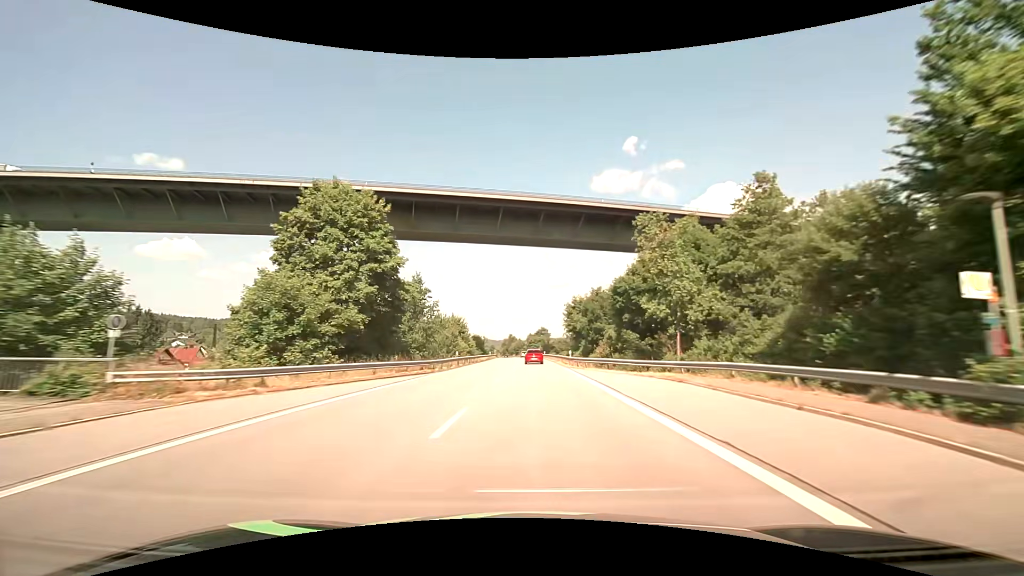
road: primary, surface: asphalt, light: Day
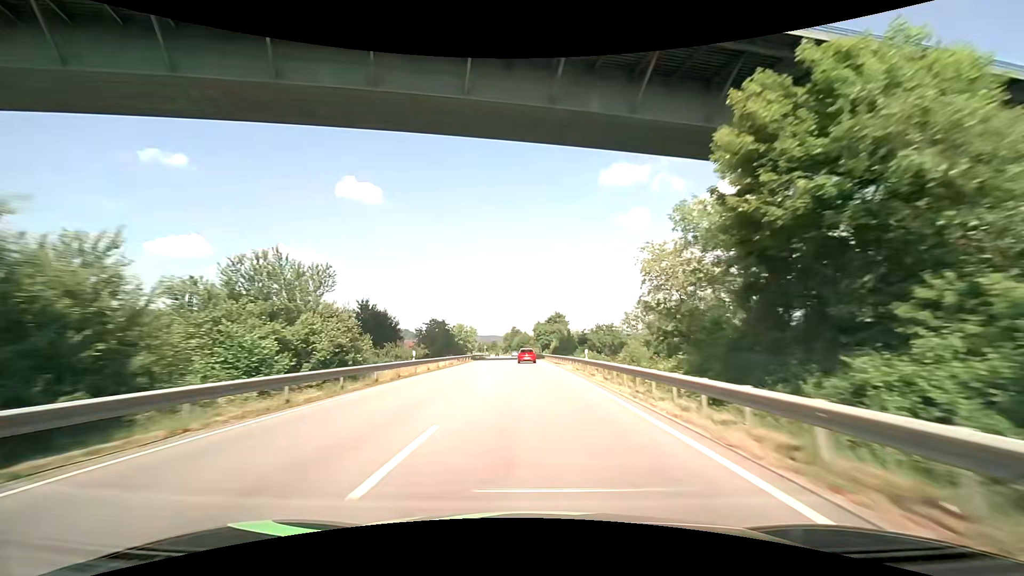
(-0.1, +63.4) m; 0°
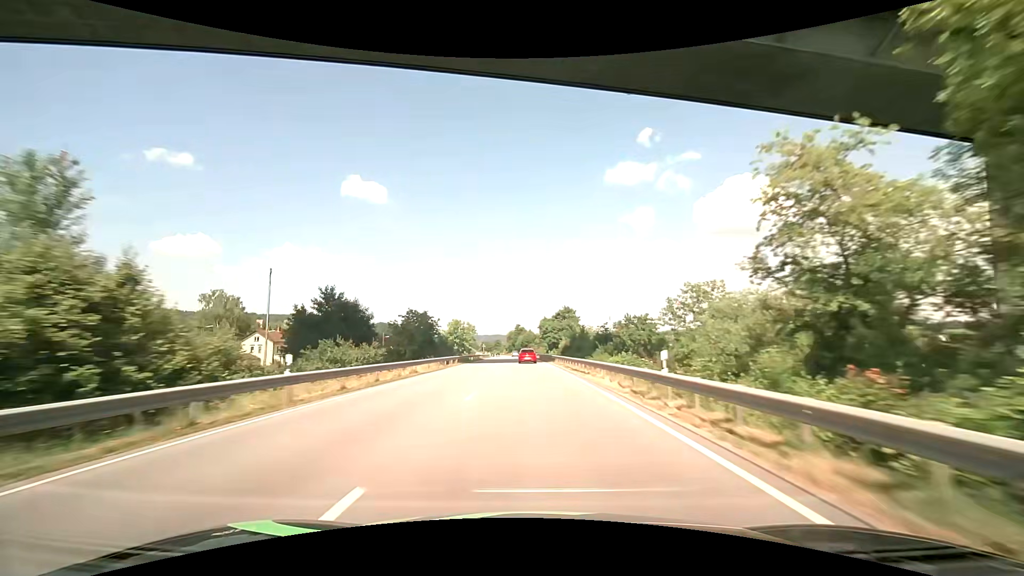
(-0.2, +15.9) m; -1°
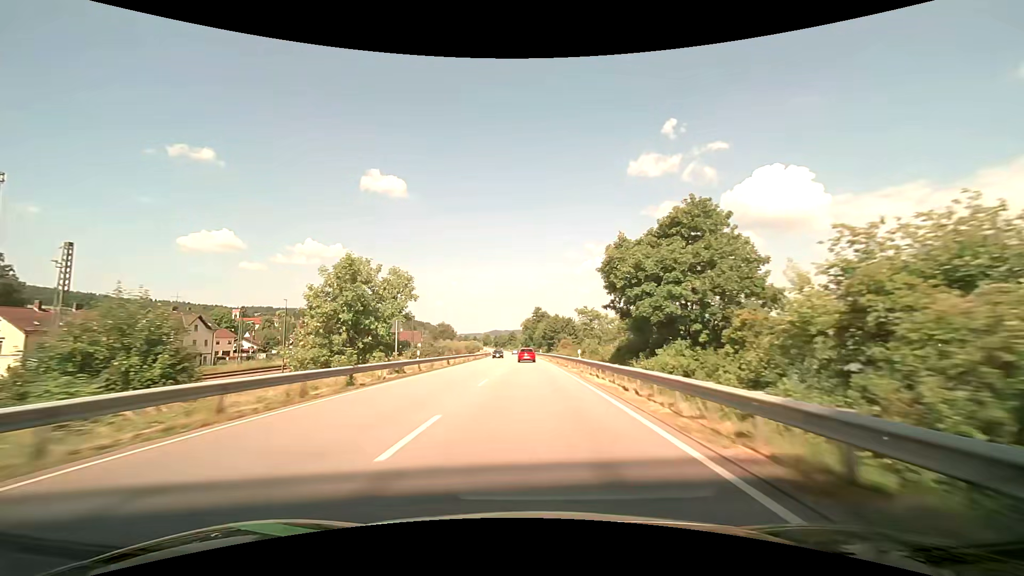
(-1.4, +79.4) m; -2°
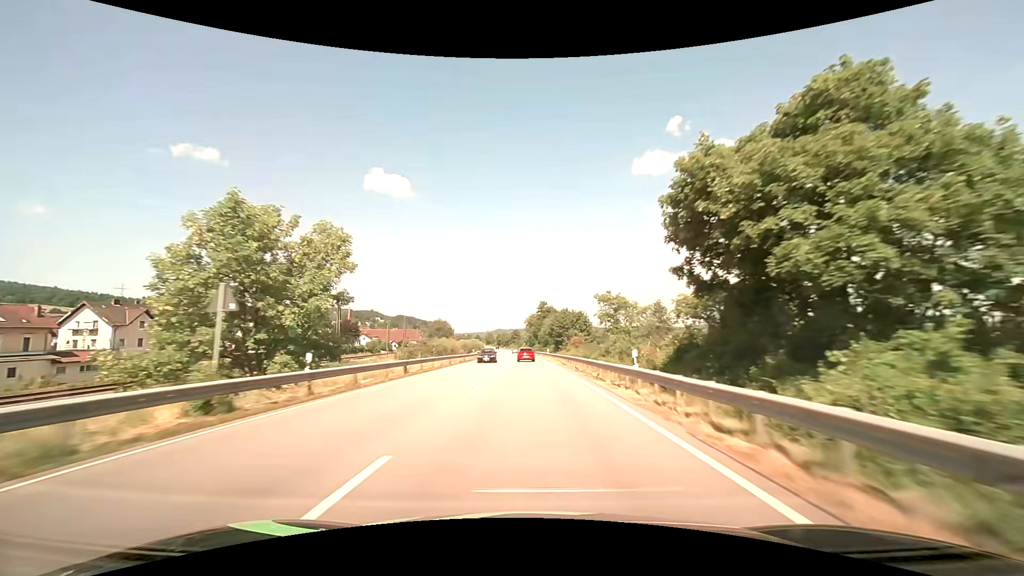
(-0.1, +15.9) m; 0°
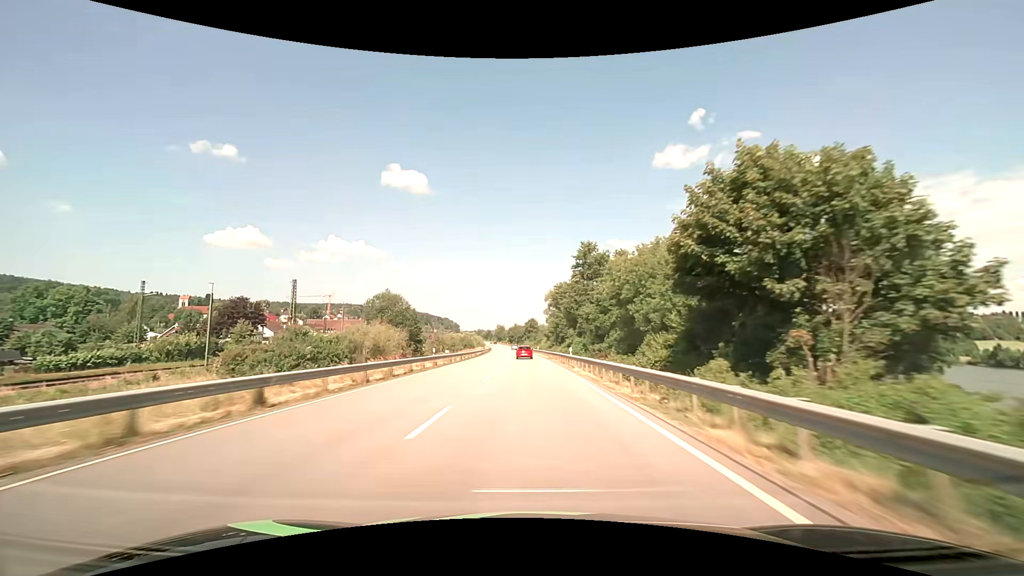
(-1.5, +79.4) m; -2°
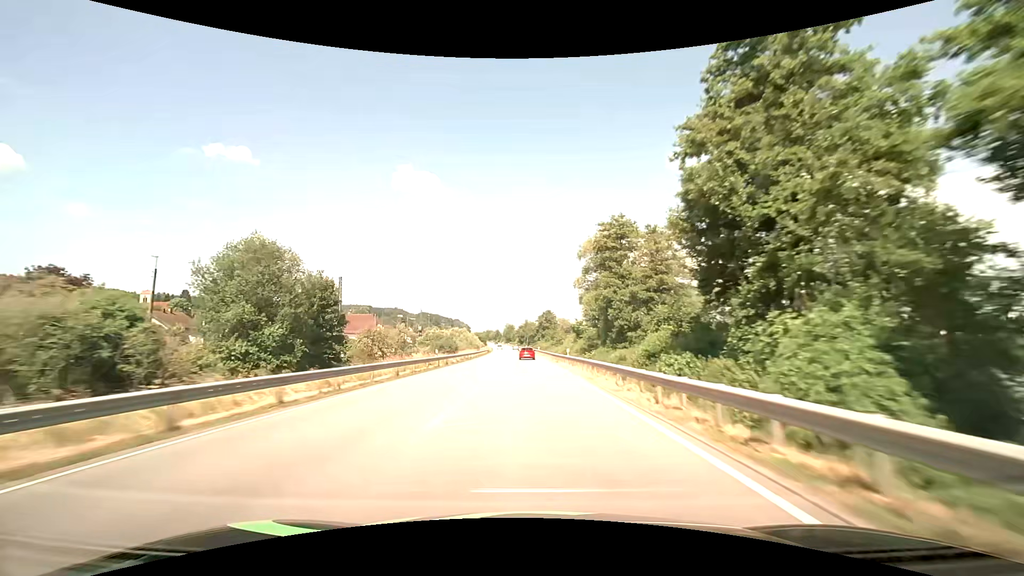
(-0.7, +47.5) m; -1°
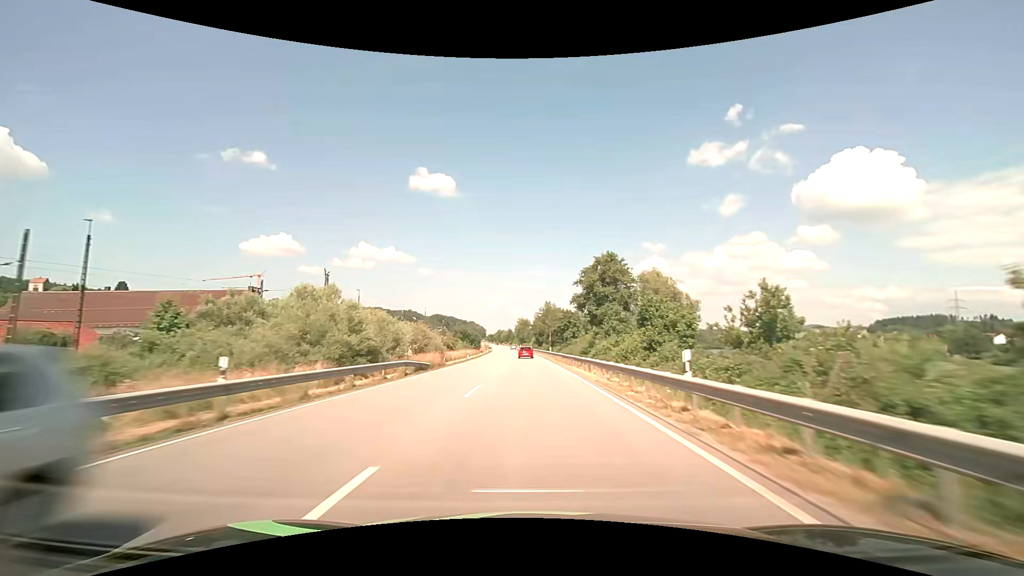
(-1.6, +79.0) m; -2°
(0, +10) (0, +20) (0, +30) (0, +40) (-1, +50) (-1, +60) (-1, +70) (-2, +80) (-2, +90) (-2, +100) m
